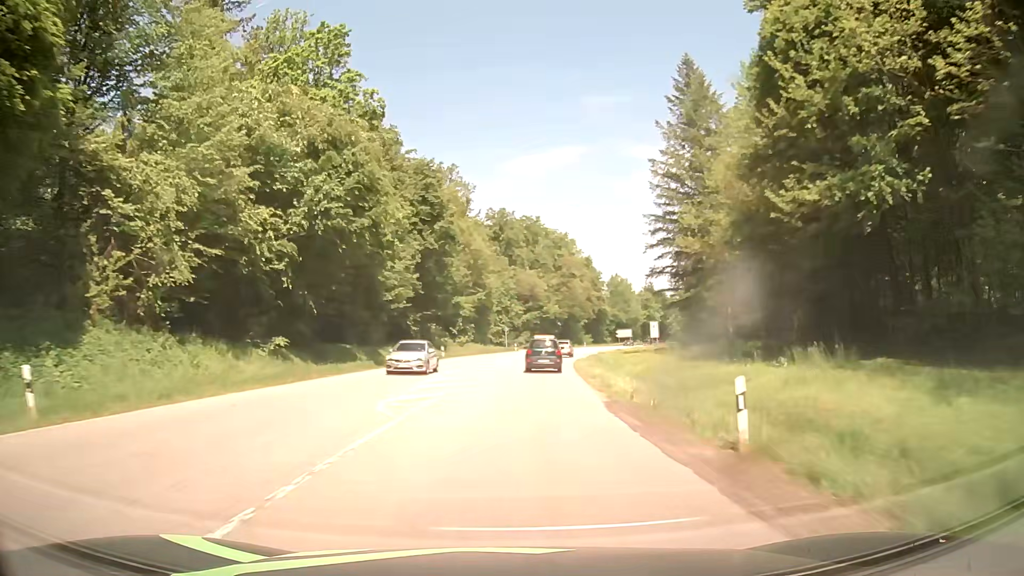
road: secondary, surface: asphalt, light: Day
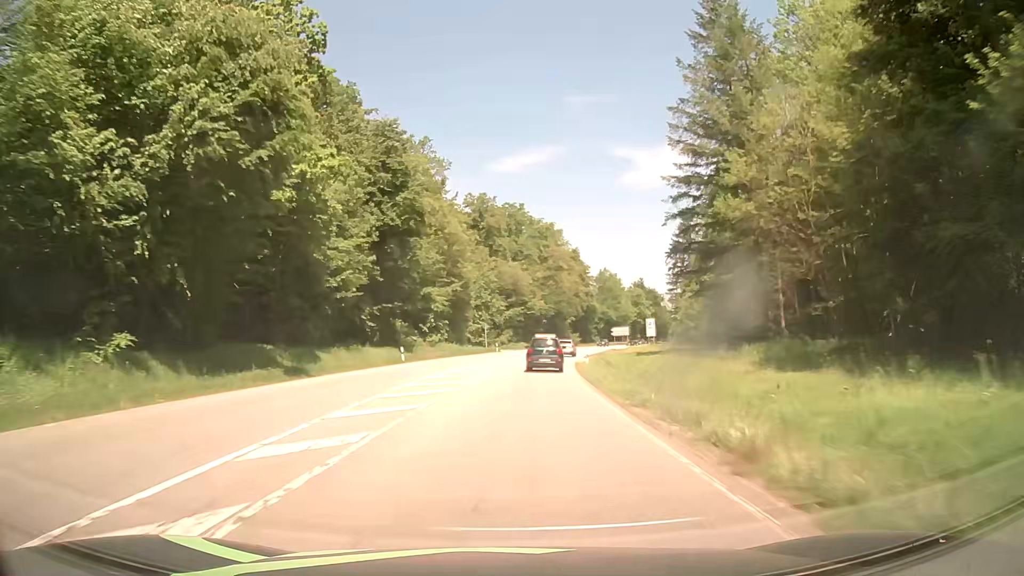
(+0.2, +13.1) m; +1°
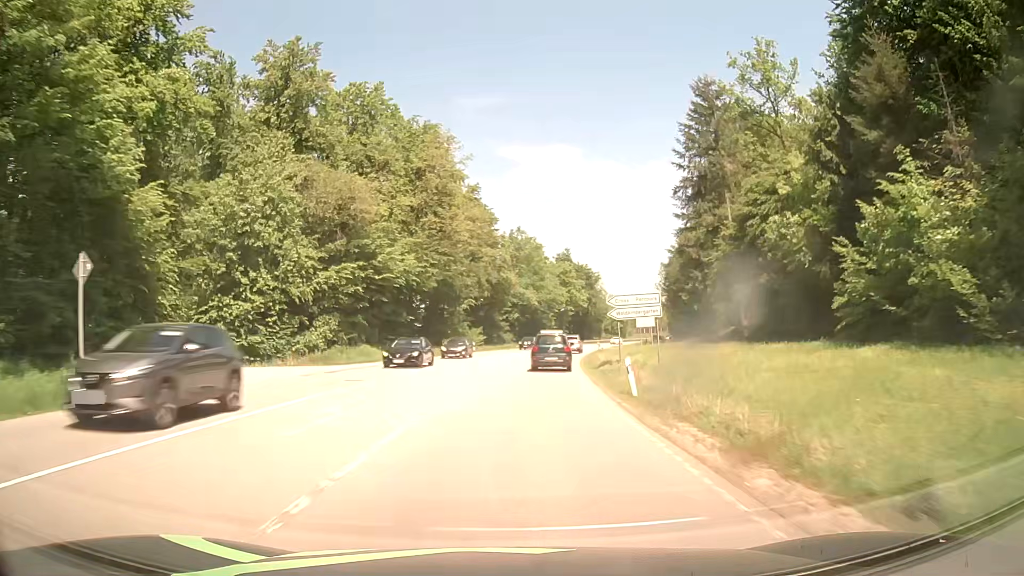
(+5.1, +64.3) m; +10°
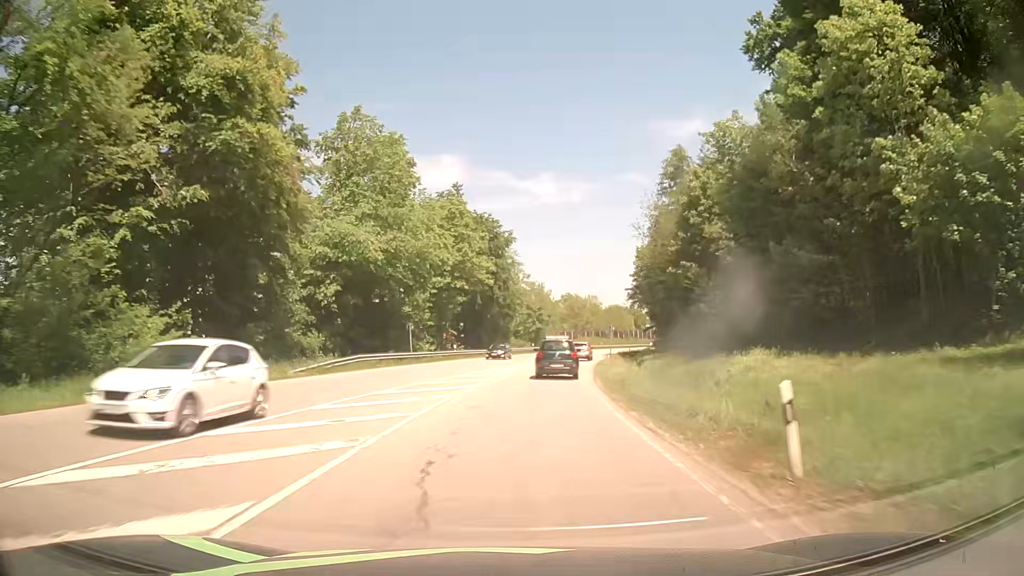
(+5.2, +63.0) m; +10°
